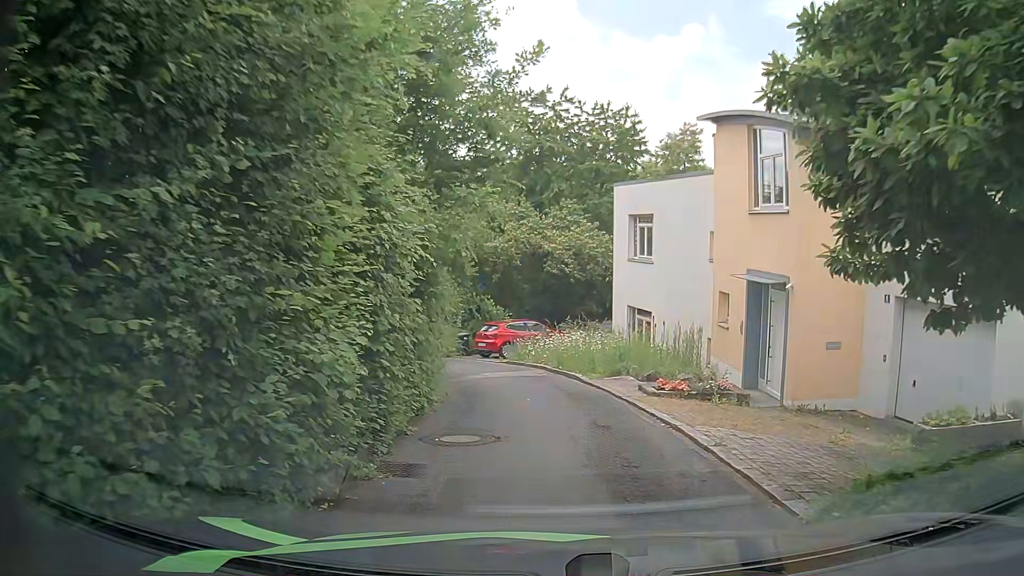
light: Day
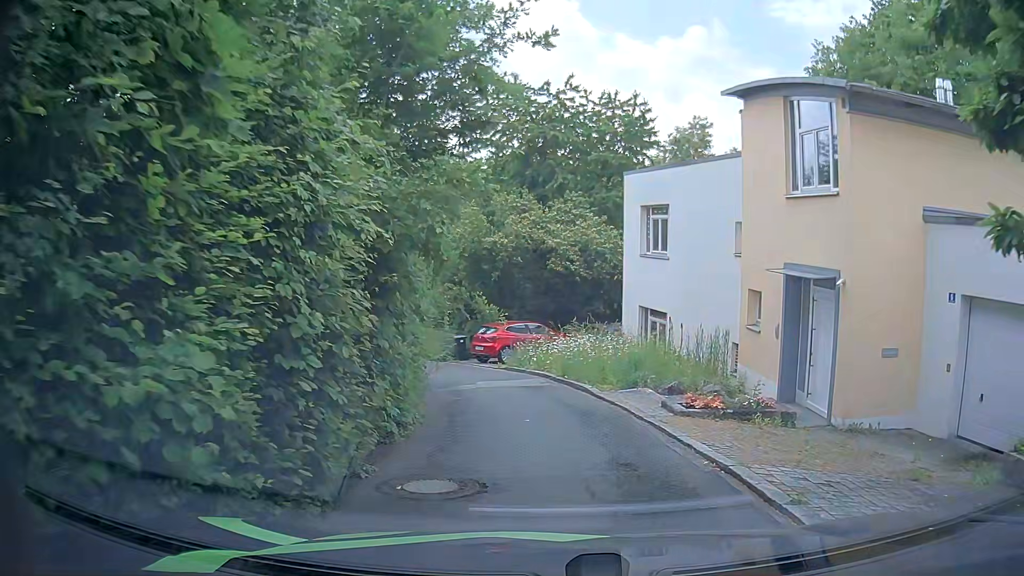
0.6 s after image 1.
(+0.1, +2.1) m; 0°
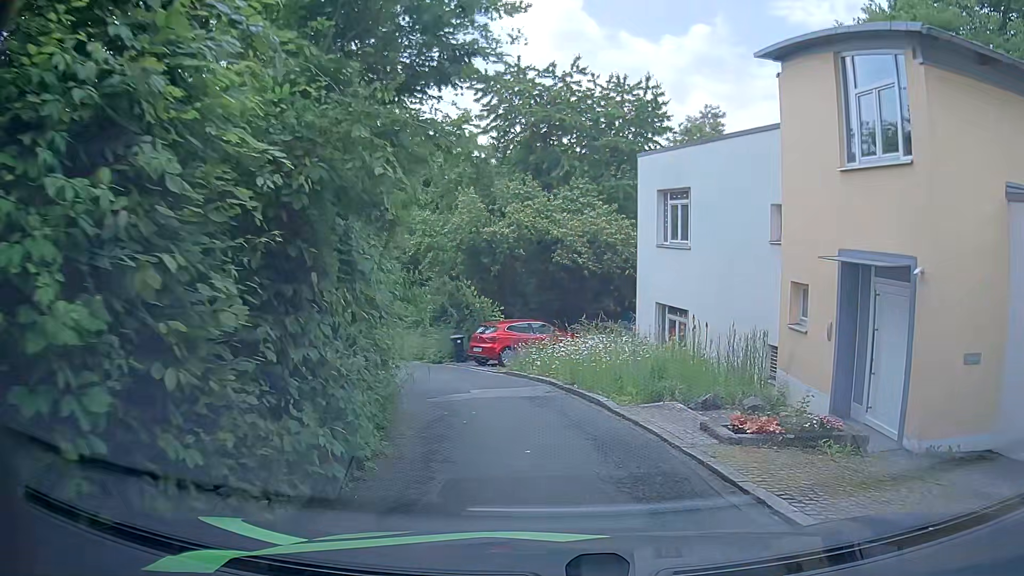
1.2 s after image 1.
(+0.1, +2.2) m; +2°
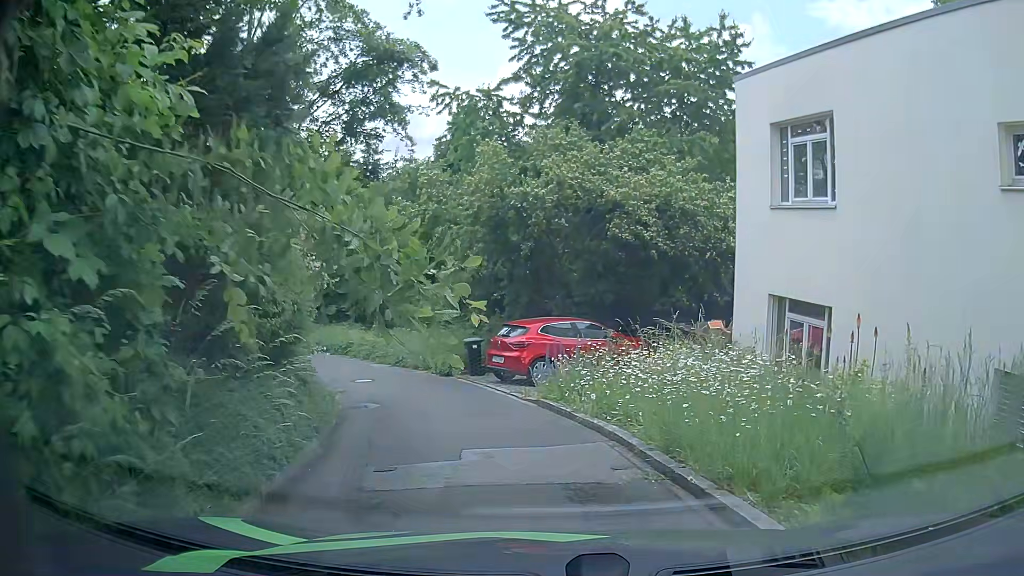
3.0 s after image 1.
(-0.2, +6.5) m; -4°
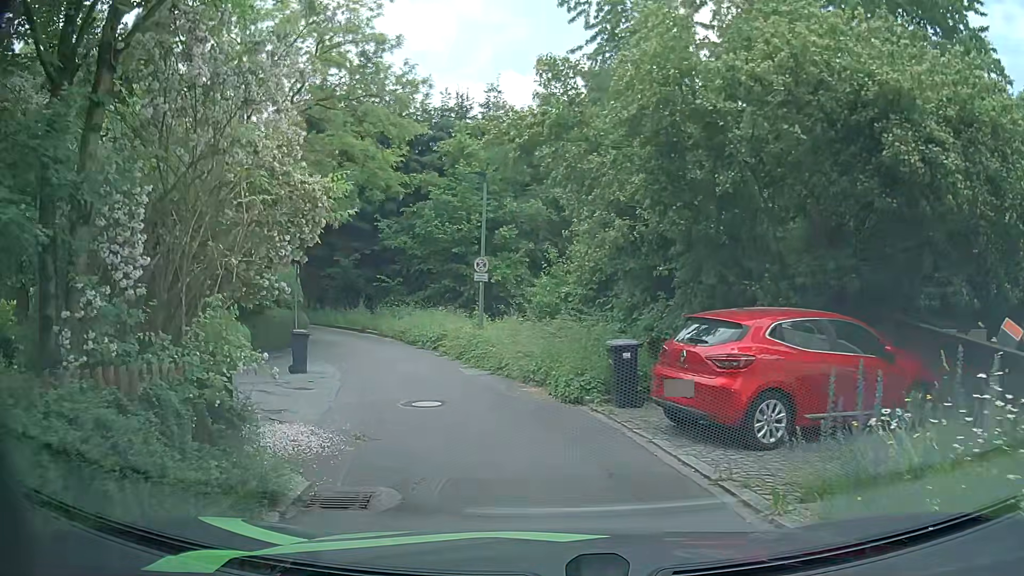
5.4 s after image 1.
(-0.7, +7.5) m; -11°
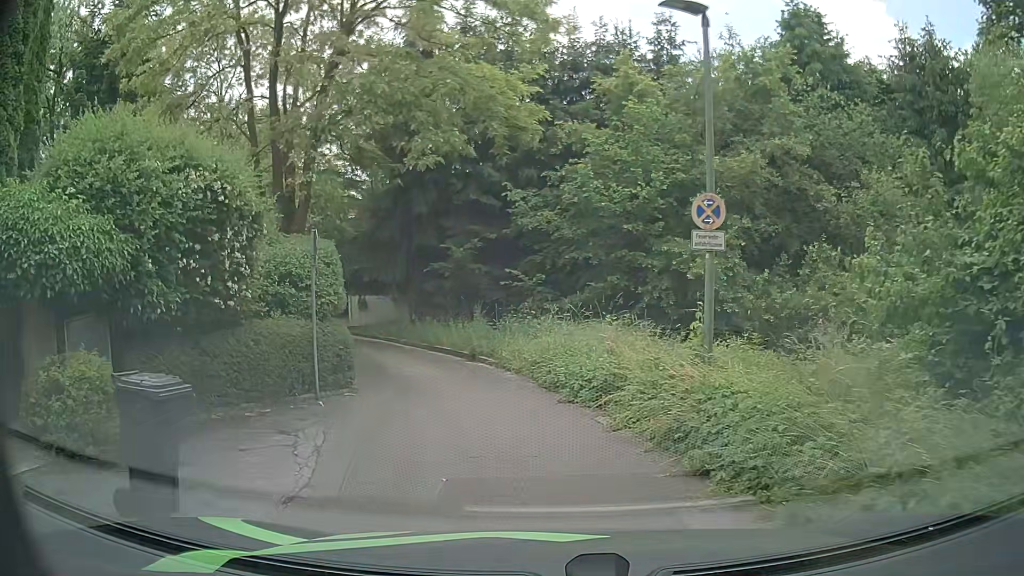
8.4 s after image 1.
(-1.4, +10.9) m; -15°
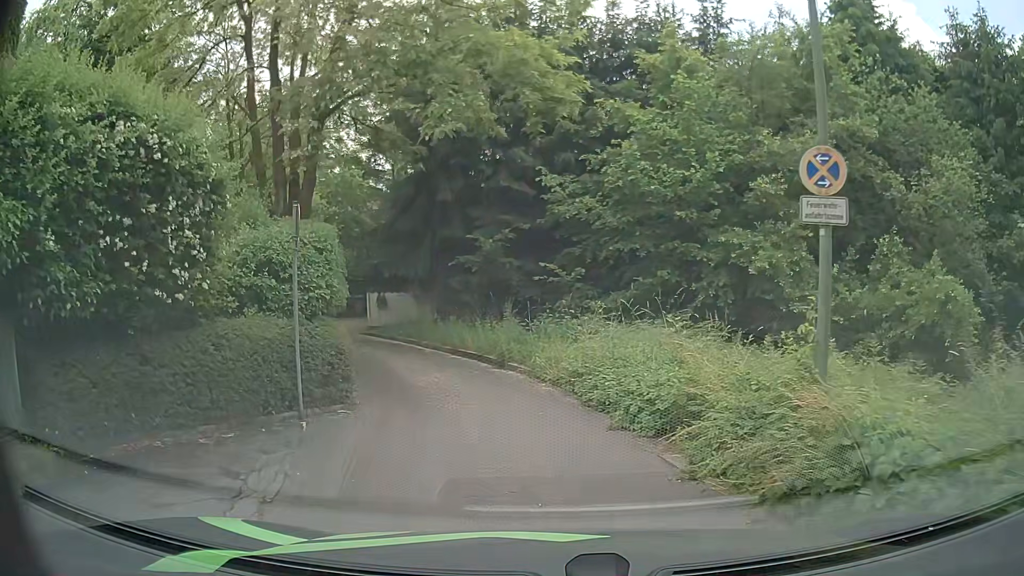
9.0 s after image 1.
(0.0, +2.4) m; -3°
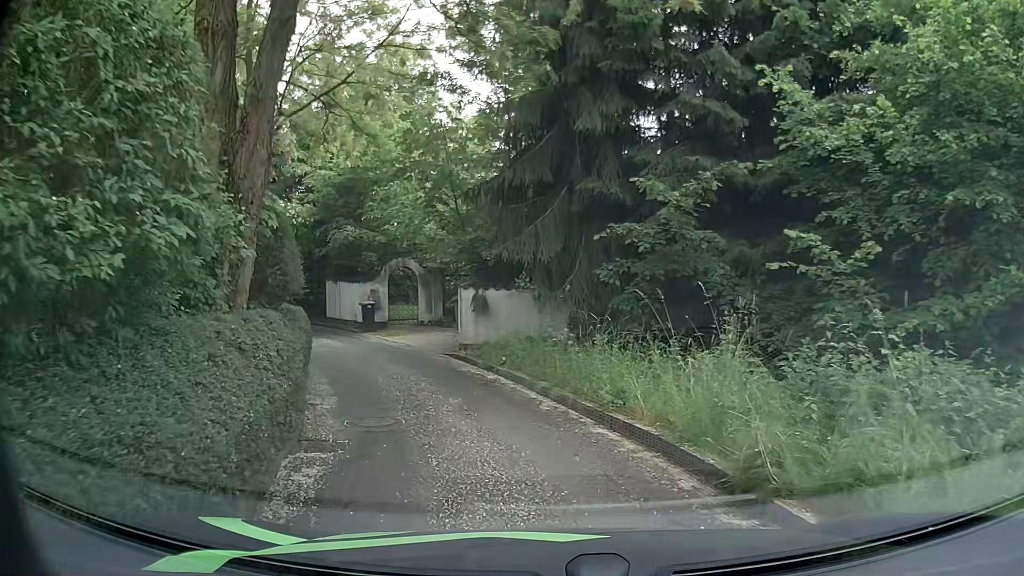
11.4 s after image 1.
(-0.7, +9.2) m; -12°
